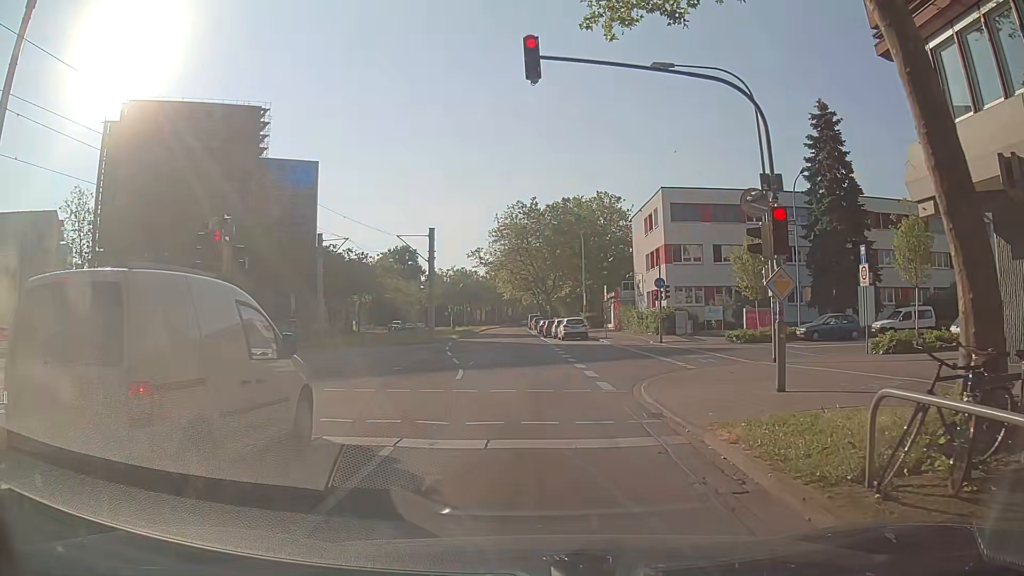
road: tertiary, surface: asphalt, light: Day
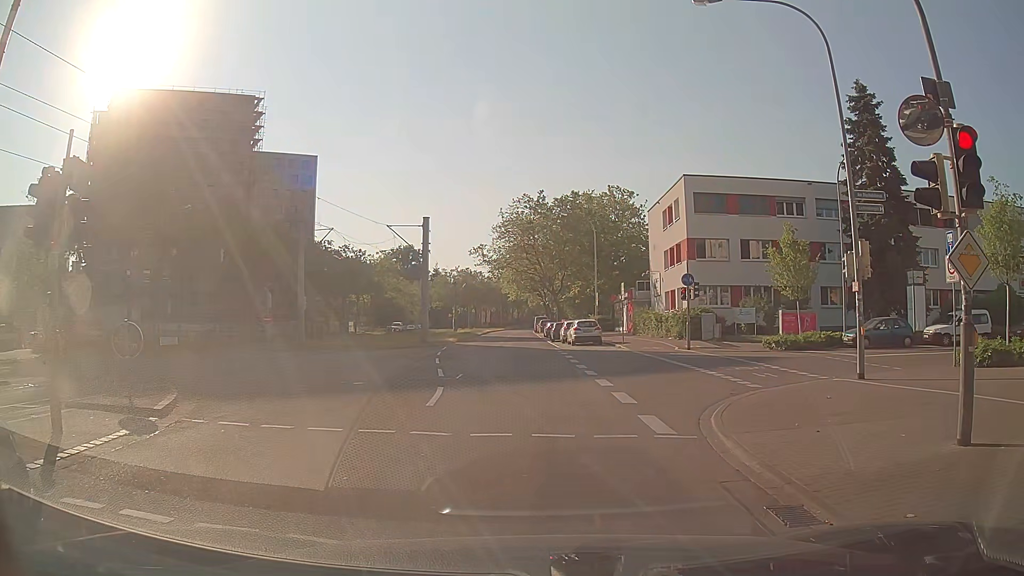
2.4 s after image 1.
(0.0, +4.8) m; 0°
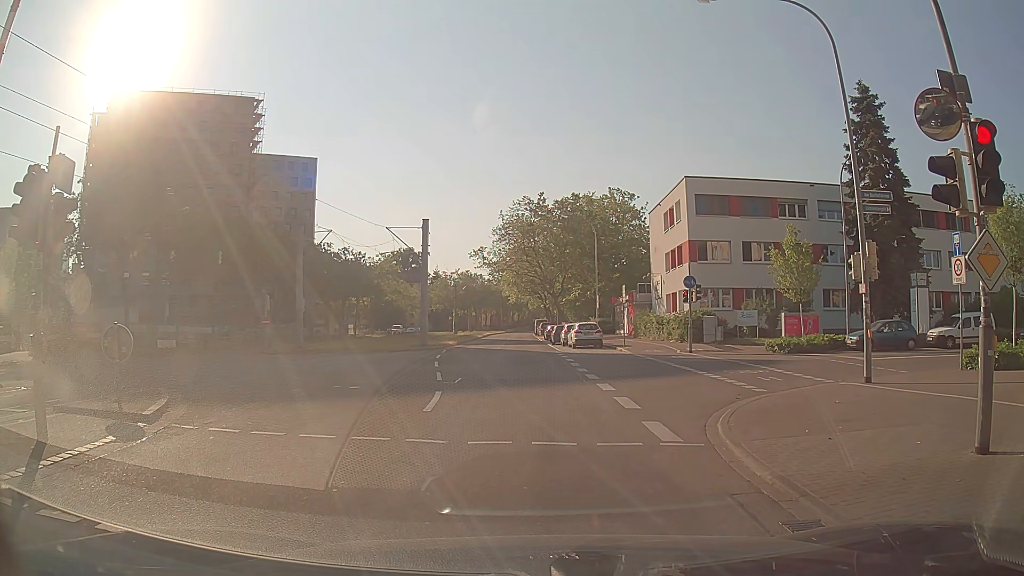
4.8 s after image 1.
(0.0, +0.4) m; 0°
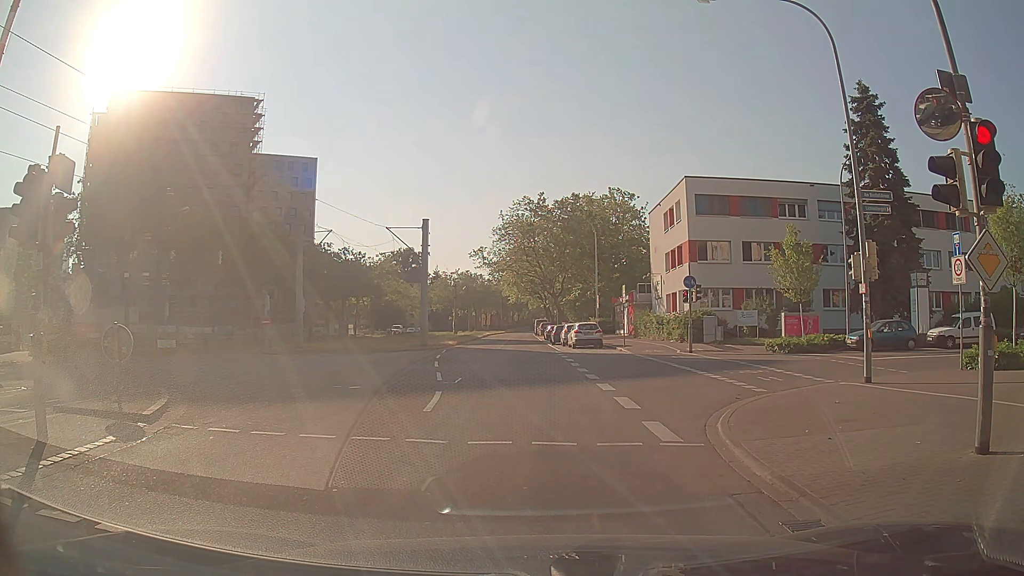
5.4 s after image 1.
(0.0, 0.0) m; 0°
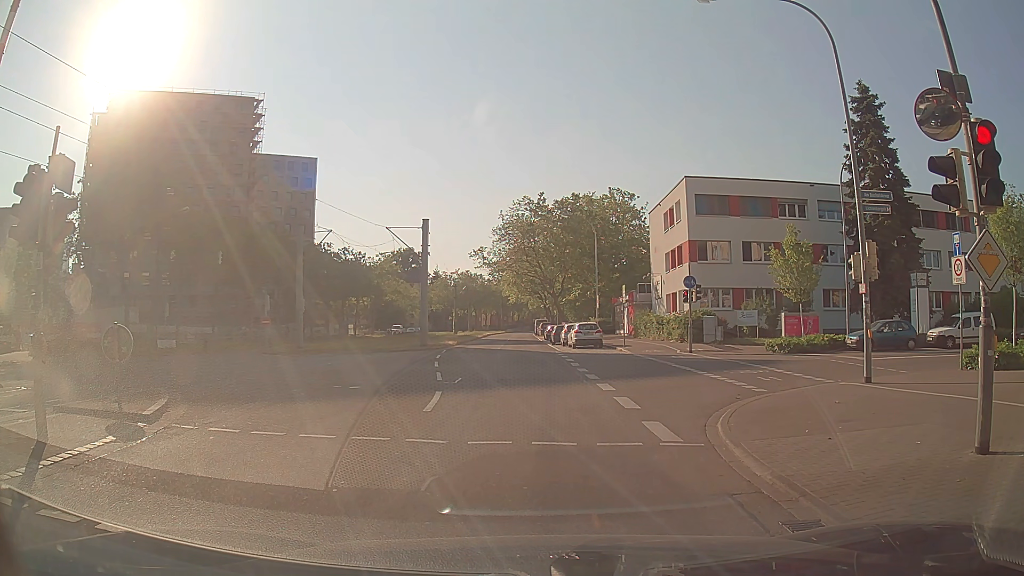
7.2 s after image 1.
(0.0, 0.0) m; 0°
